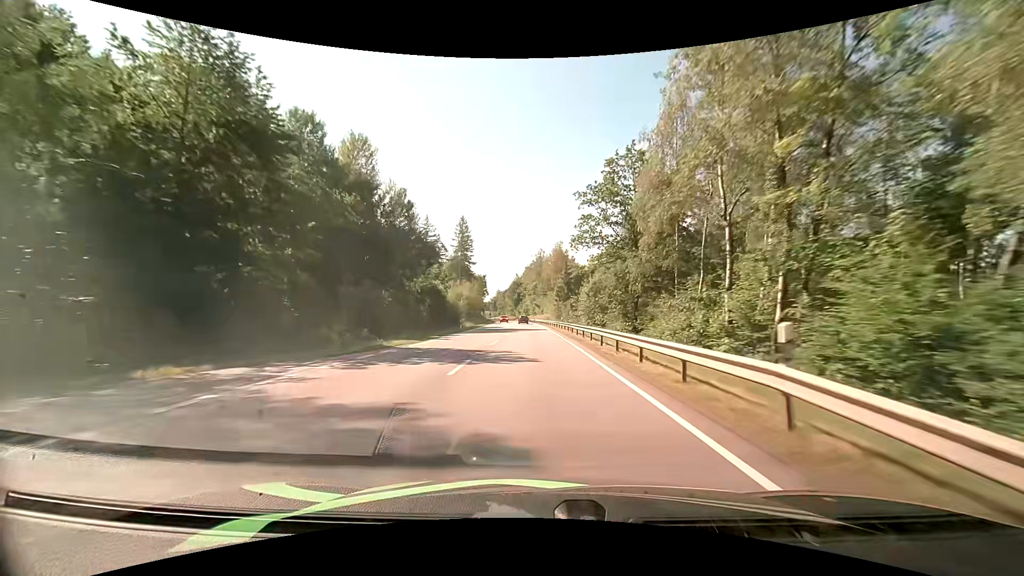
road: primary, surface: asphalt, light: Day
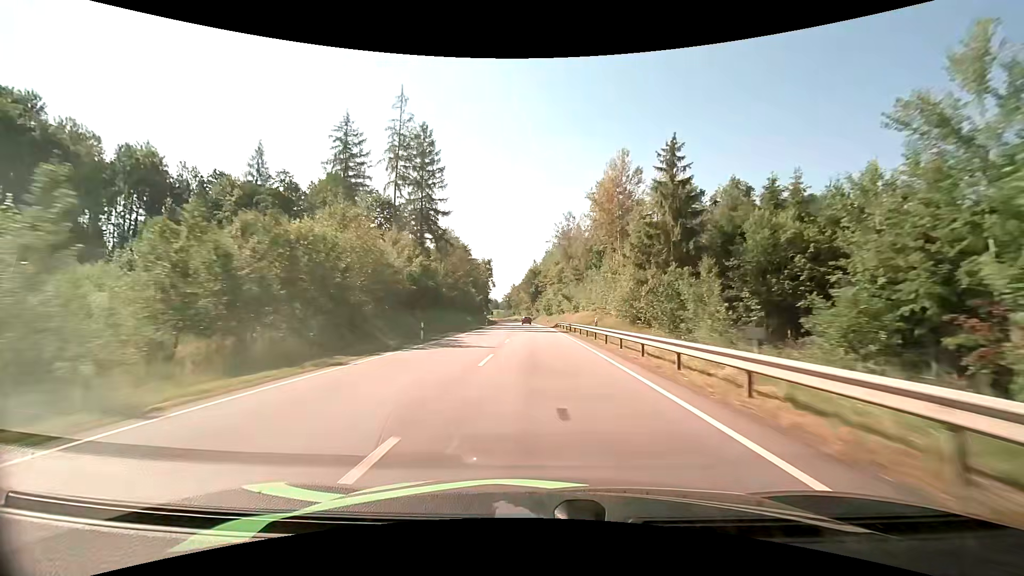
(-1.5, +69.8) m; -2°
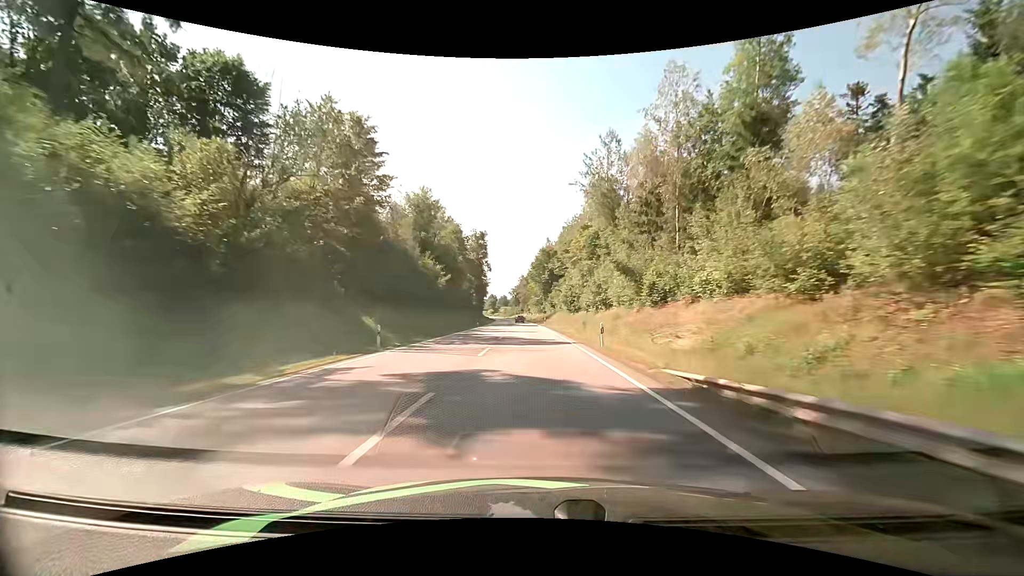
(-0.7, +56.8) m; -2°
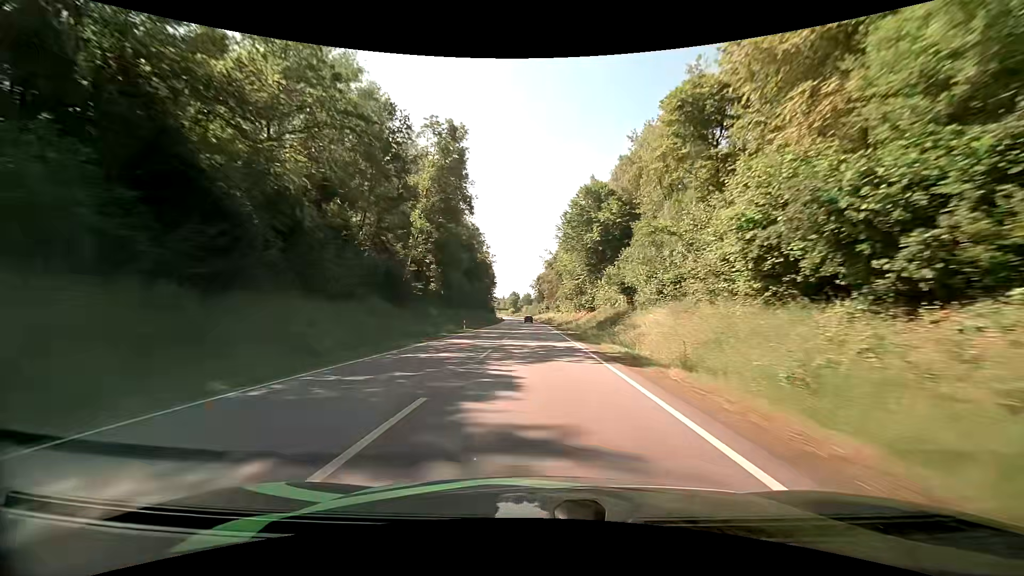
(-1.6, +72.5) m; -3°
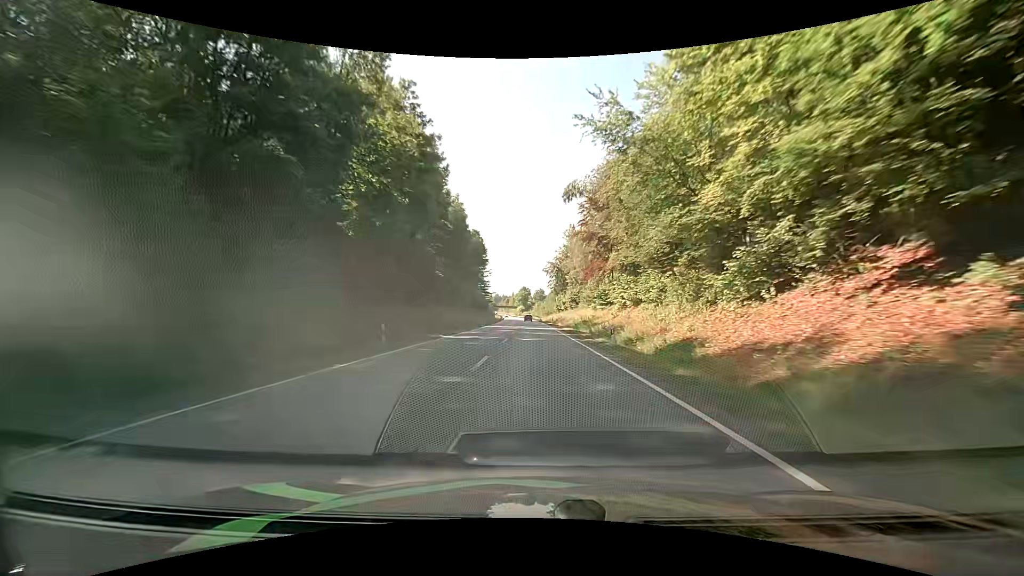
(-1.2, +75.8) m; -1°
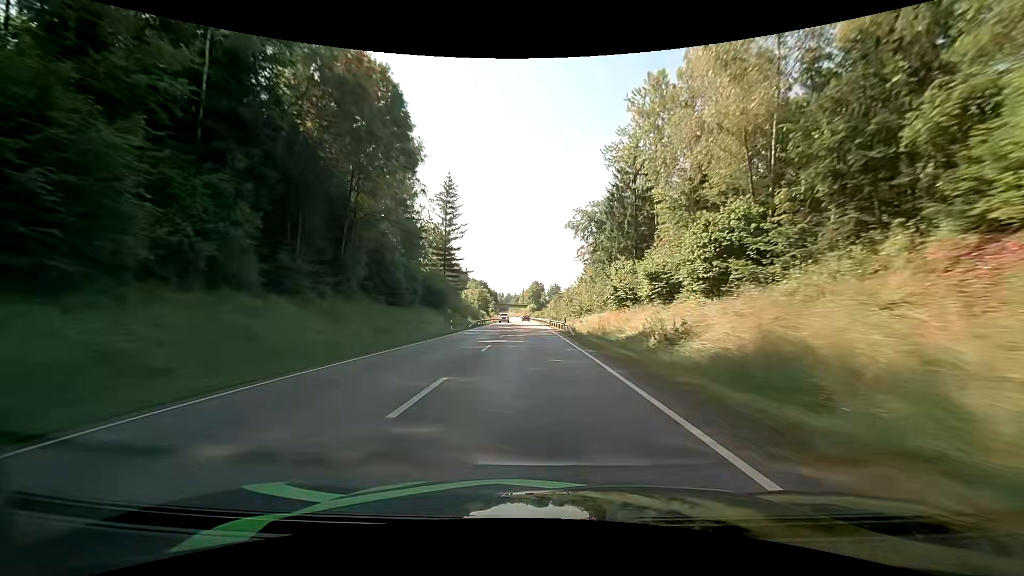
(-0.9, +77.5) m; -1°
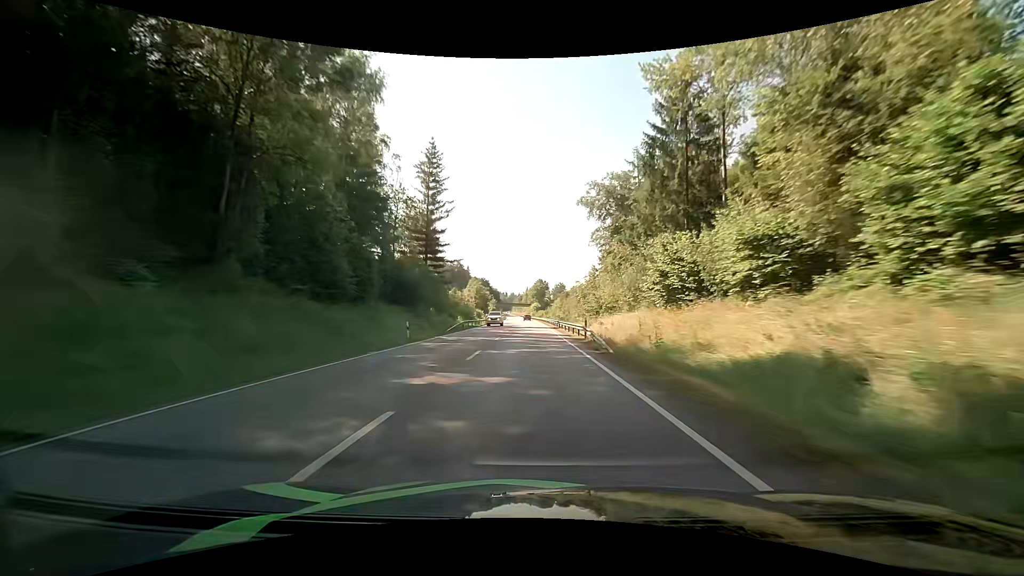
(-0.2, +15.7) m; -1°
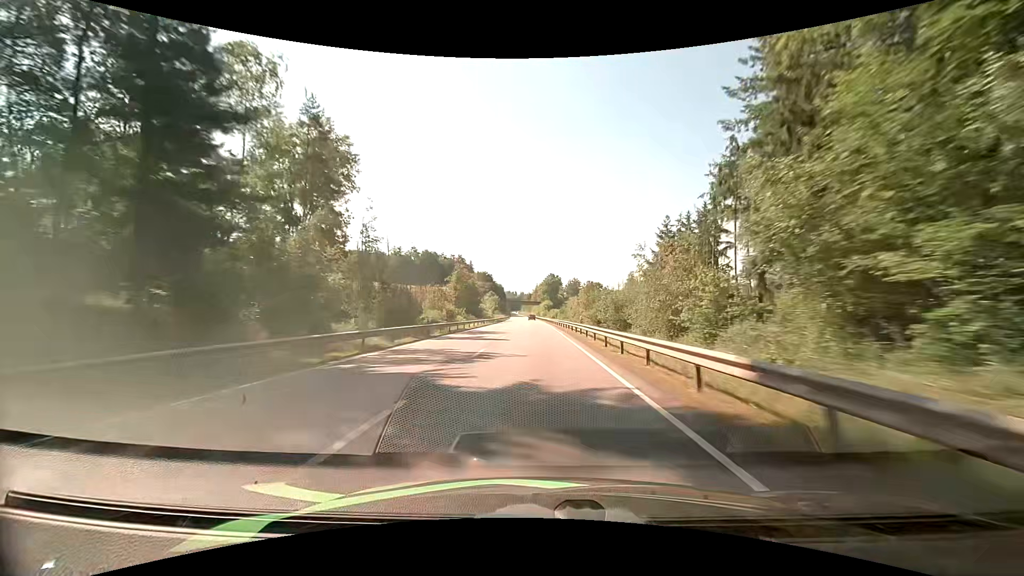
(-0.4, +47.0) m; -1°
(0, +10) (0, +20) (0, +30) (0, +40) (0, +50) (-1, +60) (-1, +70) (-1, +80) (-1, +90) (-2, +100) m
